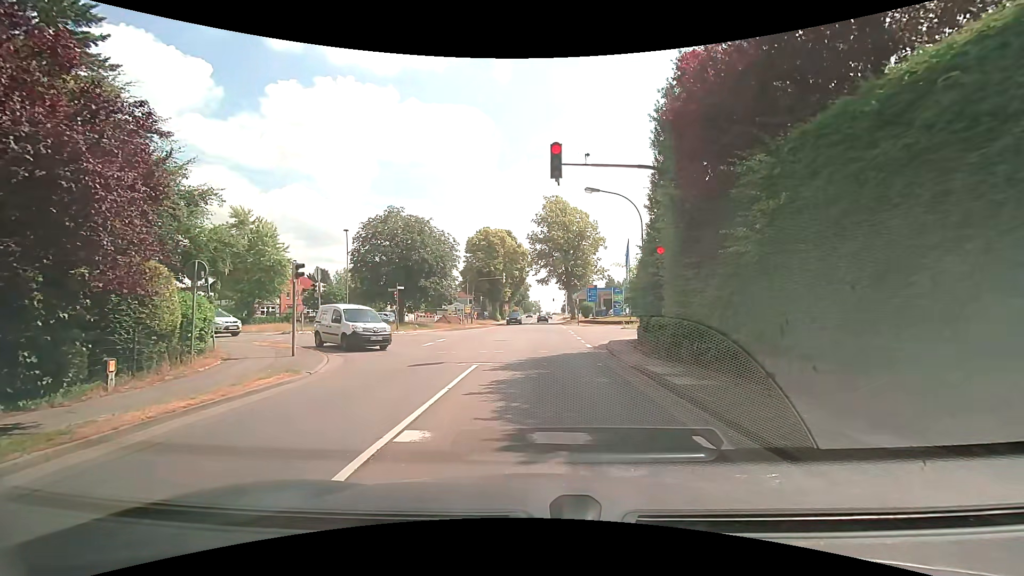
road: secondary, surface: asphalt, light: Day
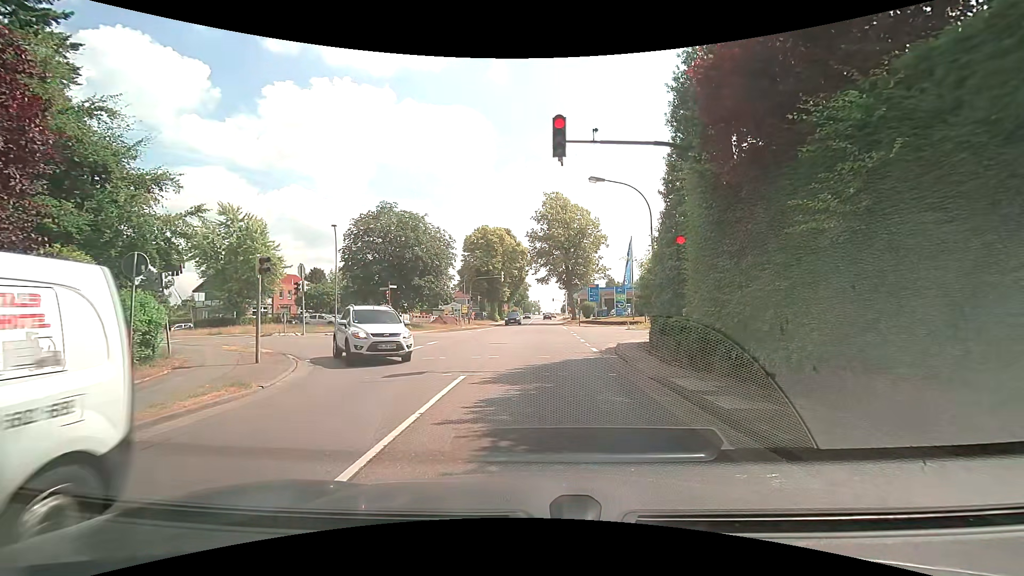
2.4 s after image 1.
(0.0, +2.1) m; 0°
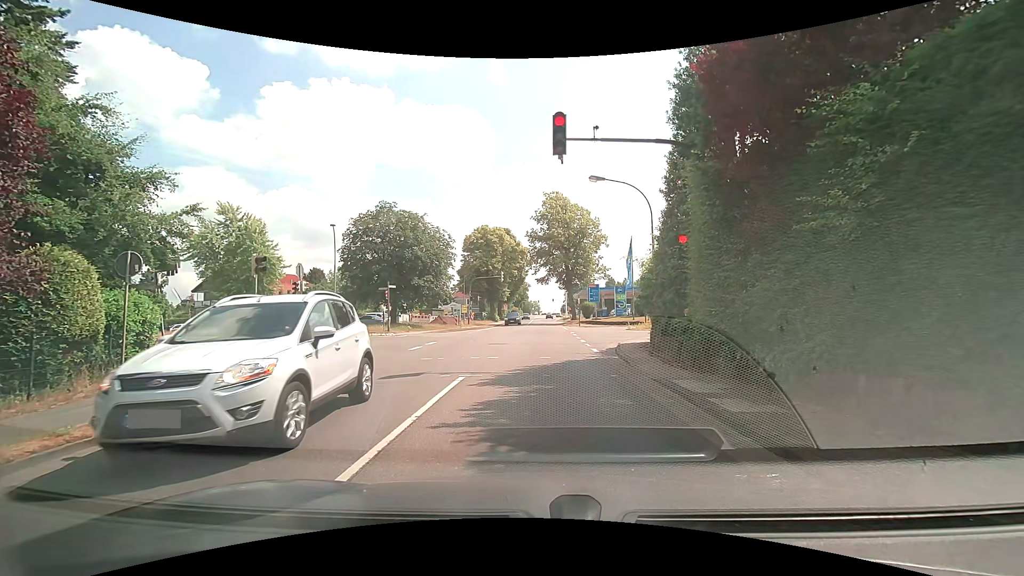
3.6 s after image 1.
(0.0, +0.2) m; 0°
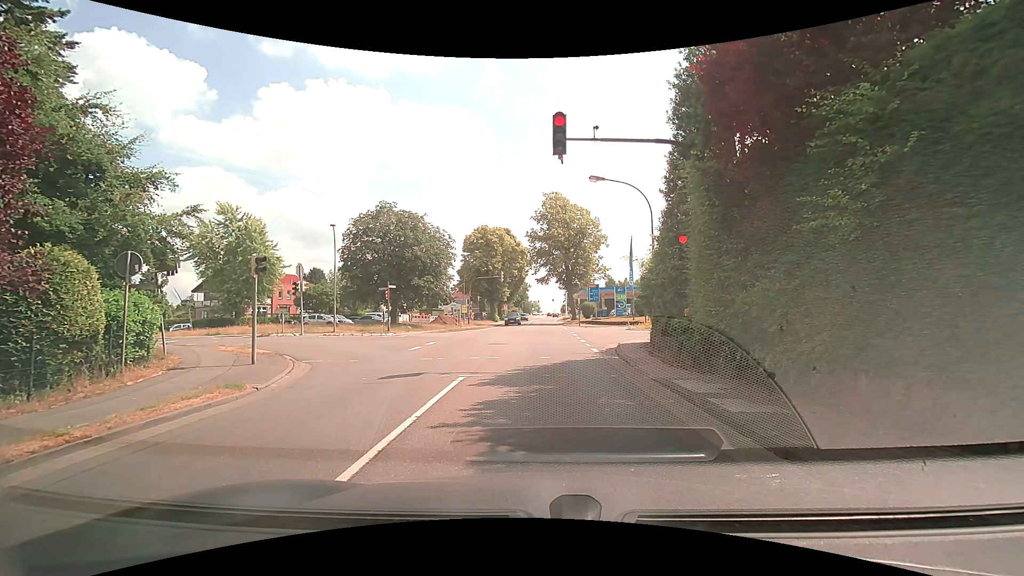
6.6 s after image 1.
(0.0, +0.1) m; 0°
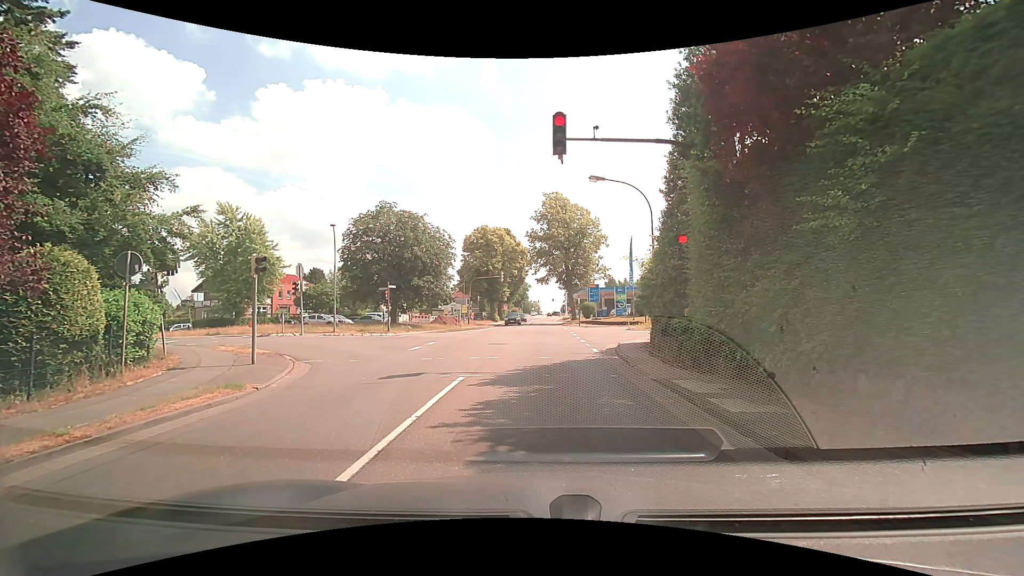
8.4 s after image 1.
(0.0, 0.0) m; 0°
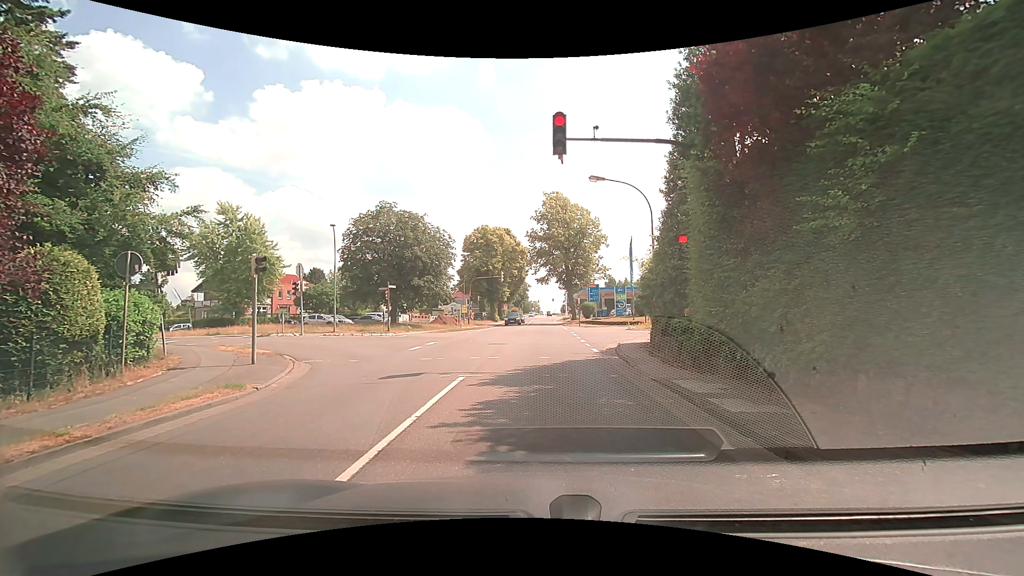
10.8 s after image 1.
(0.0, 0.0) m; 0°
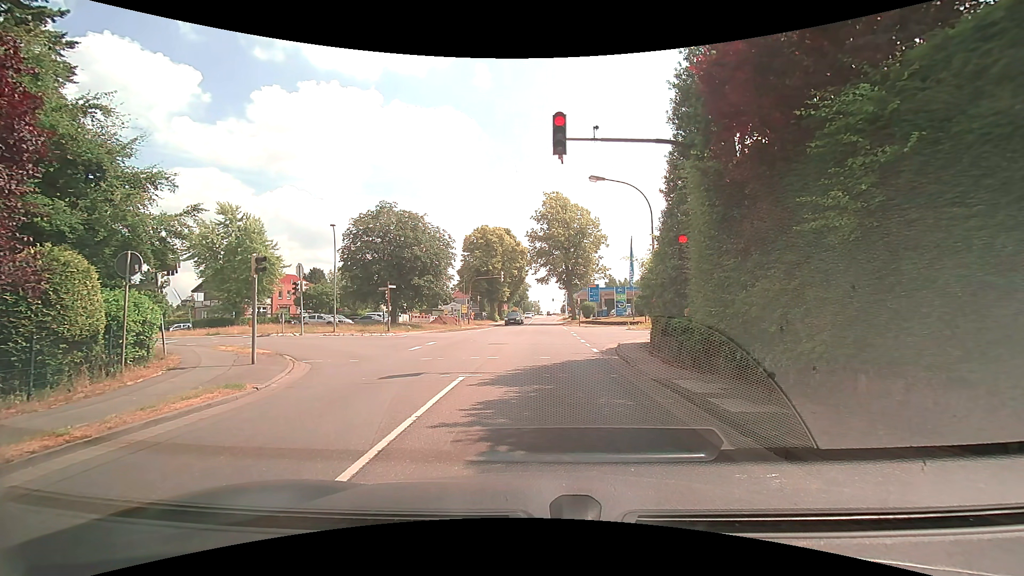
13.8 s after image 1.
(0.0, 0.0) m; 0°
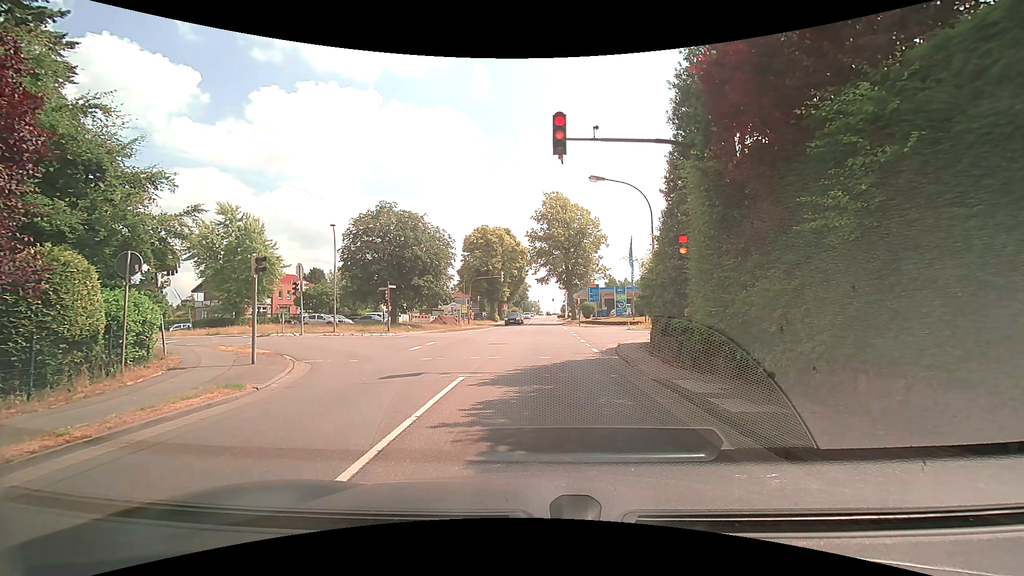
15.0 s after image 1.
(0.0, 0.0) m; 0°
(0, +10) (+1, +20) (+1, +30) (+2, +40) (+2, +50) (+3, +60) (+3, +70) (+4, +80) (+4, +90) (+5, +100) m
